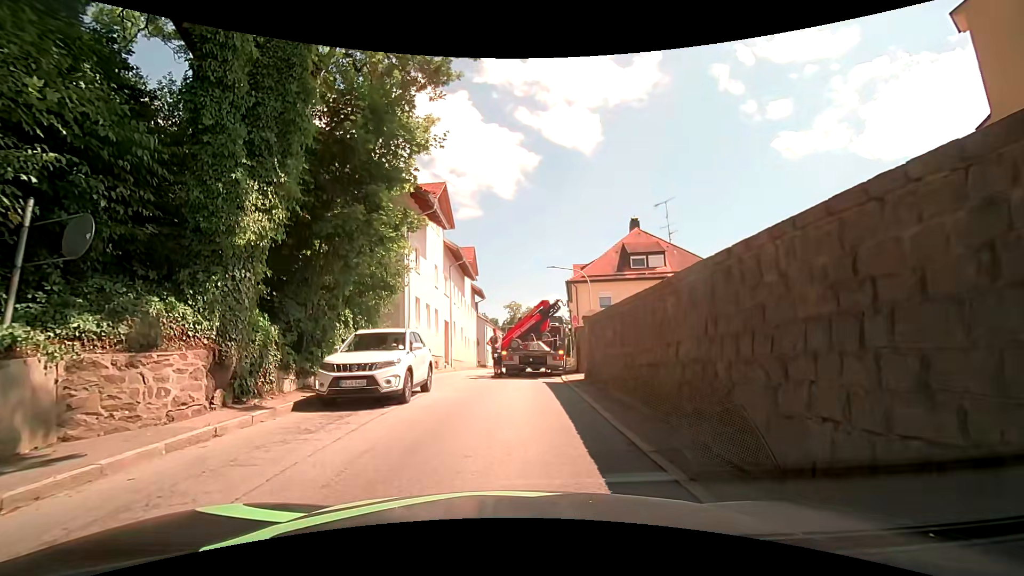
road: secondary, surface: asphalt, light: Day
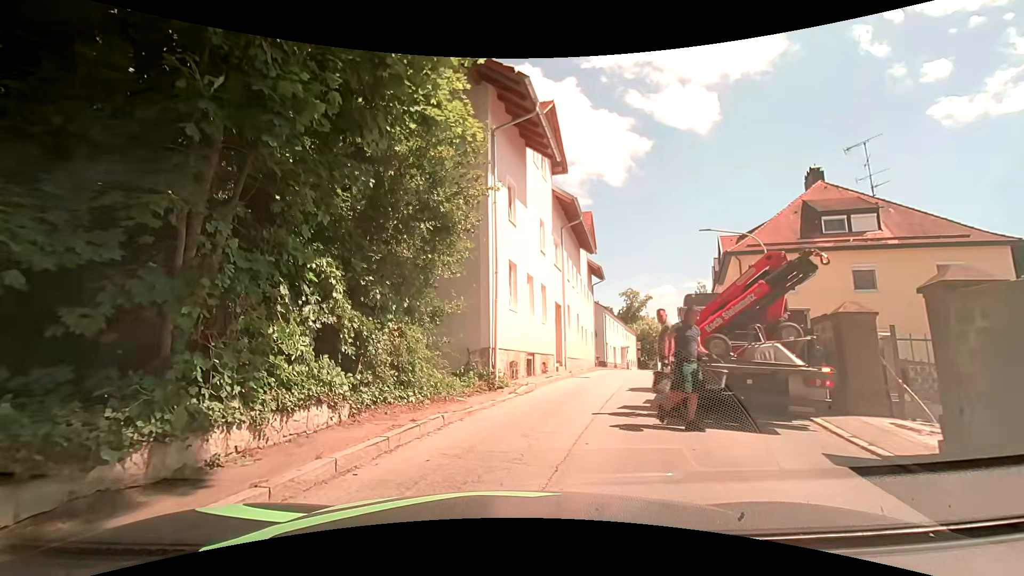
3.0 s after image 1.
(-0.8, +9.8) m; -11°
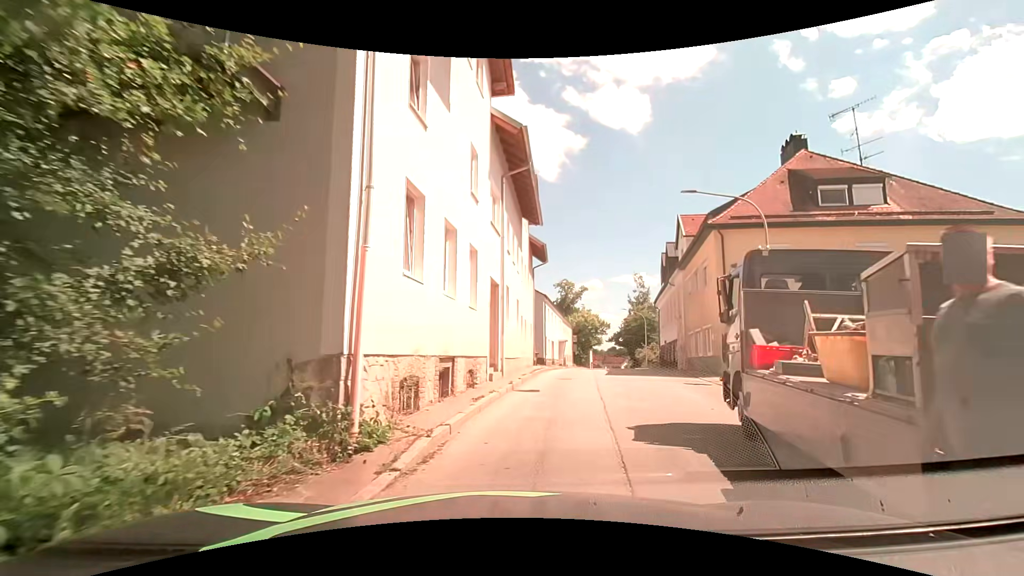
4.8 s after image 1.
(+0.1, +7.3) m; +7°
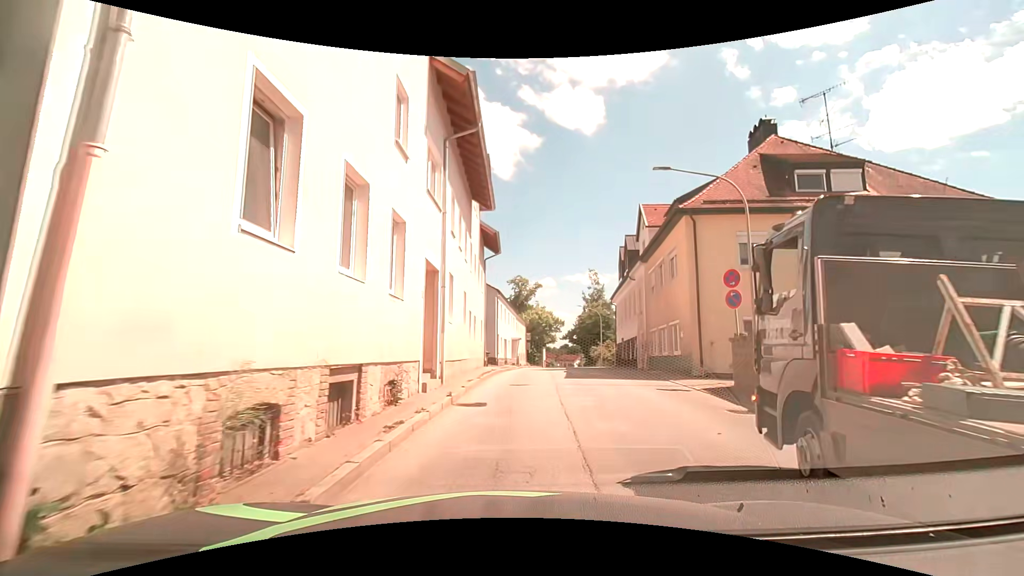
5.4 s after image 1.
(+0.1, +3.1) m; +5°
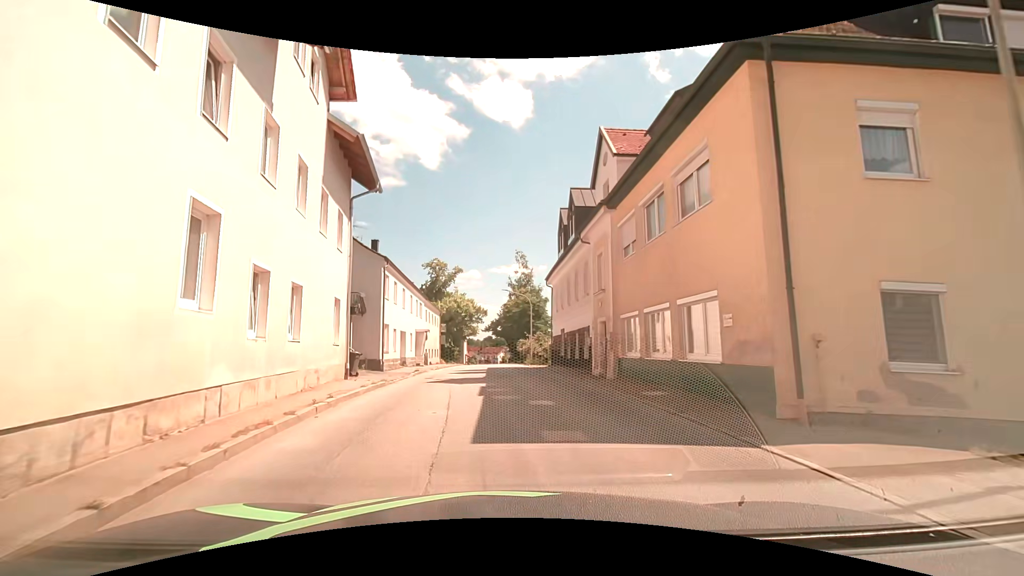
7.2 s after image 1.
(+1.1, +12.2) m; +9°
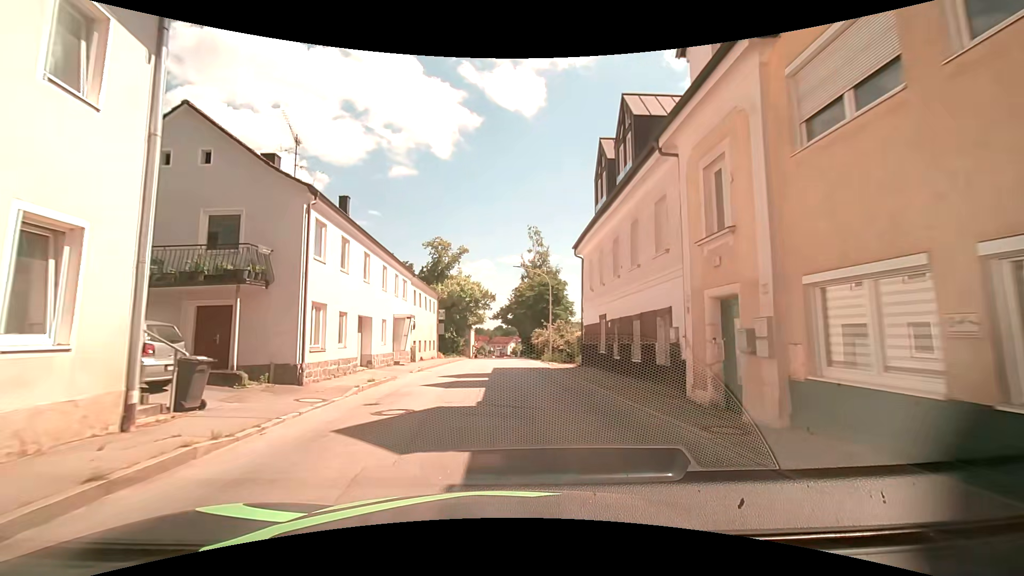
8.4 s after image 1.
(-0.2, +10.9) m; -1°
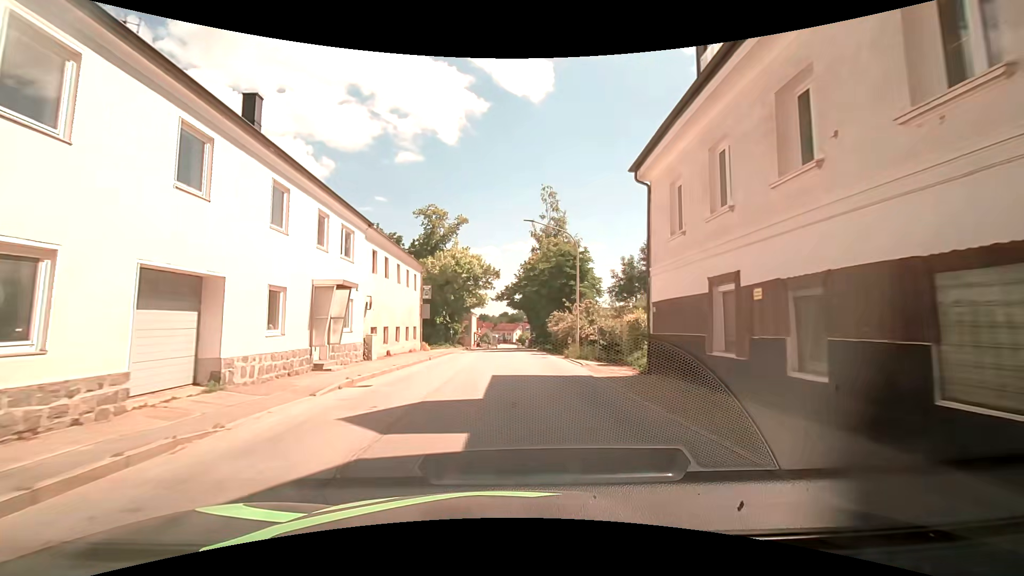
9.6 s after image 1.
(-0.2, +12.1) m; -2°
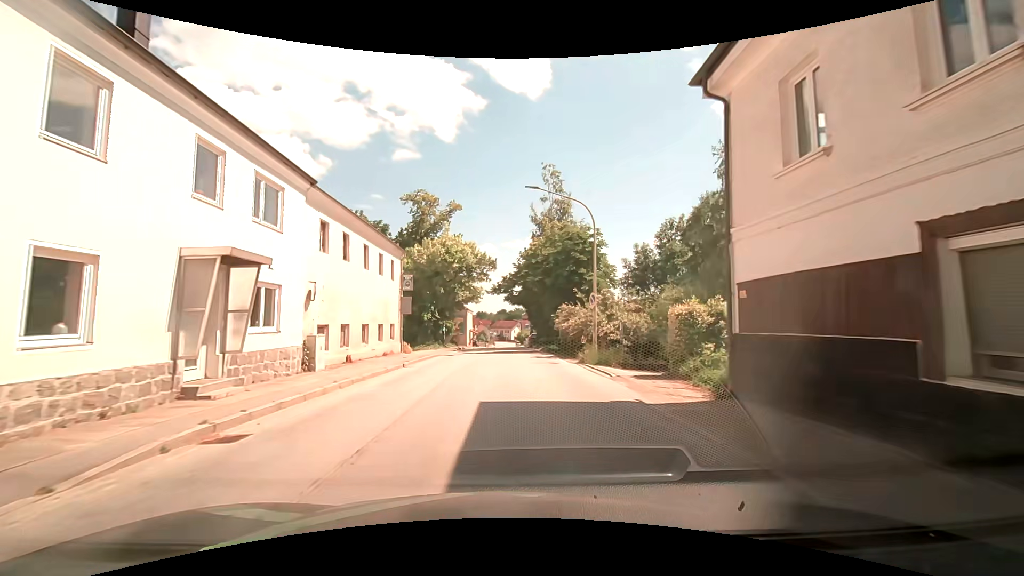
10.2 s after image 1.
(+0.1, +6.0) m; +1°
(0, +10) (0, +20) (0, +30) (0, +40) (-1, +50) (-1, +60) (-1, +70) (0, +80) (0, +90) (0, +100) m
